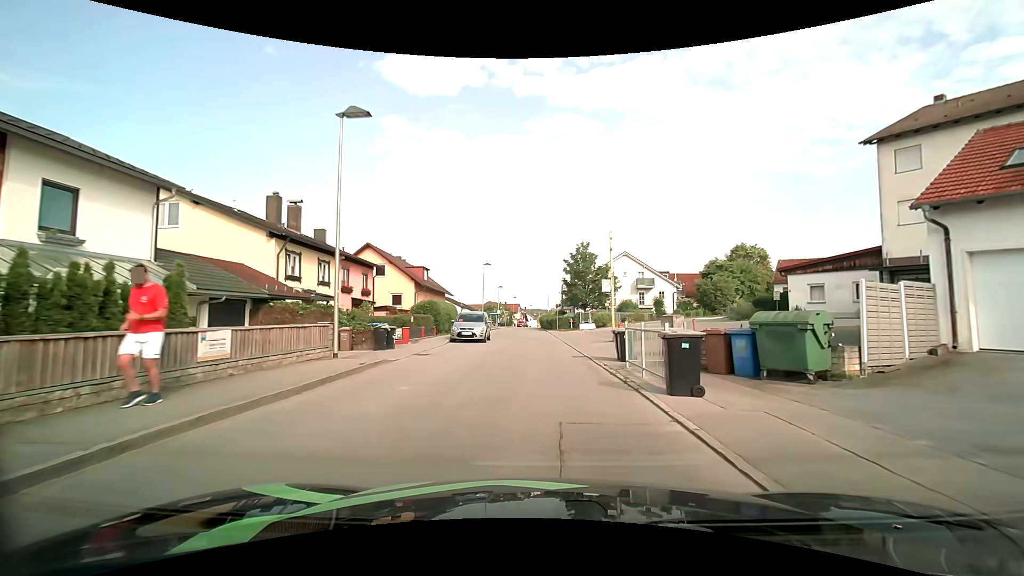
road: unclassified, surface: asphalt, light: Day
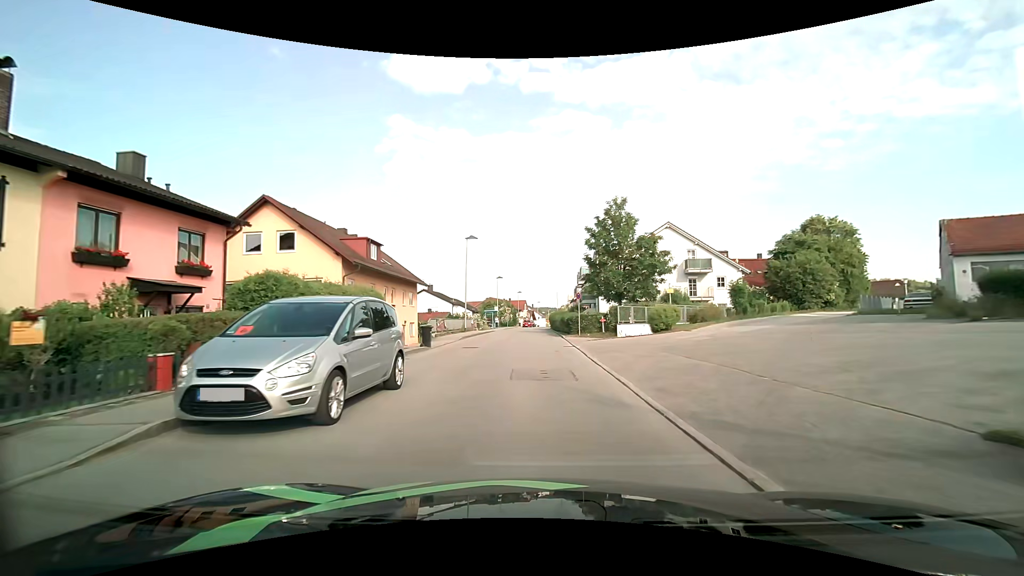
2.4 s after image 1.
(-0.1, +20.1) m; -1°
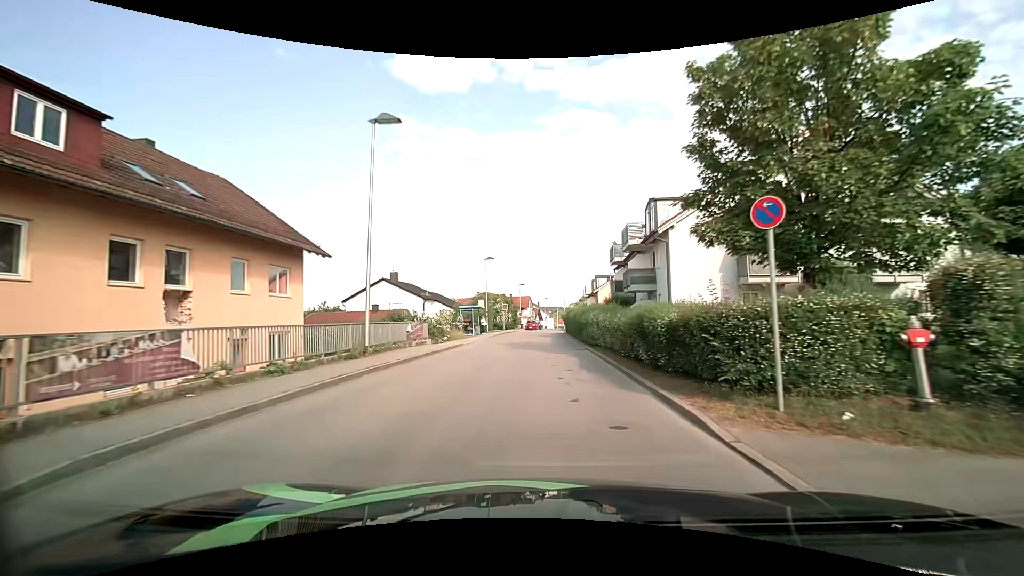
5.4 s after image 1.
(-0.3, +25.5) m; -1°
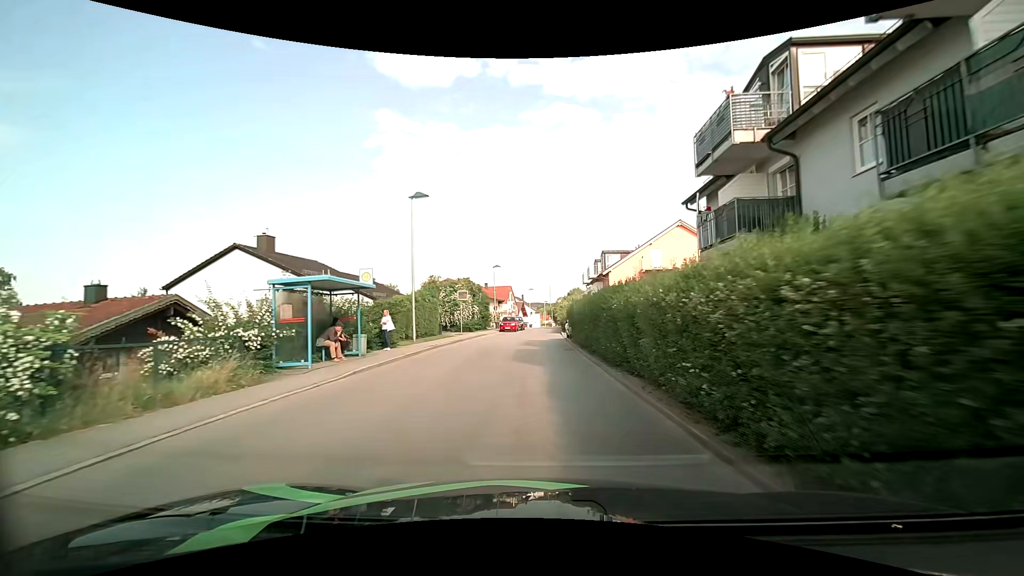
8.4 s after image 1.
(+0.3, +26.2) m; +2°
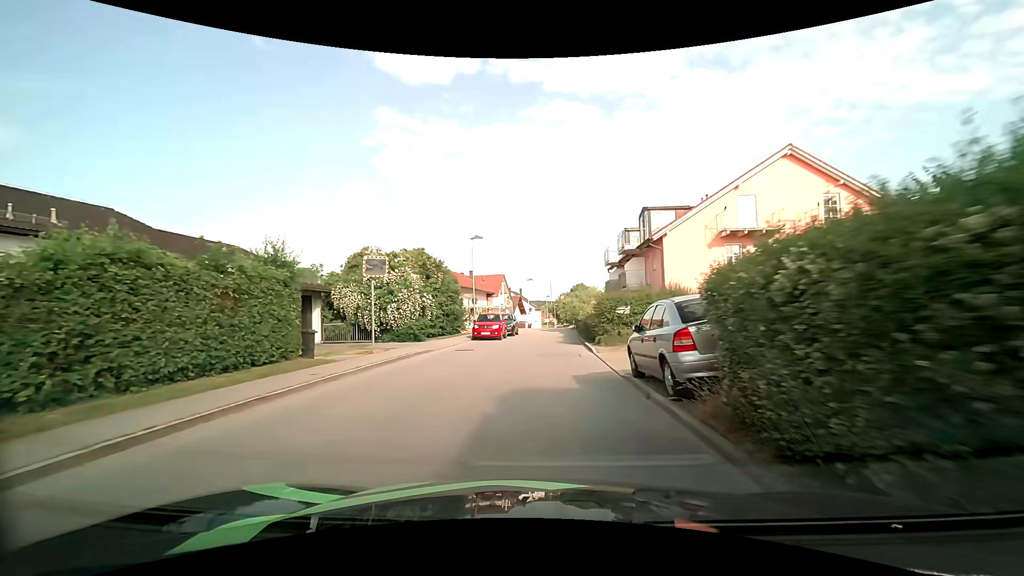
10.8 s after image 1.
(-0.1, +21.4) m; 0°
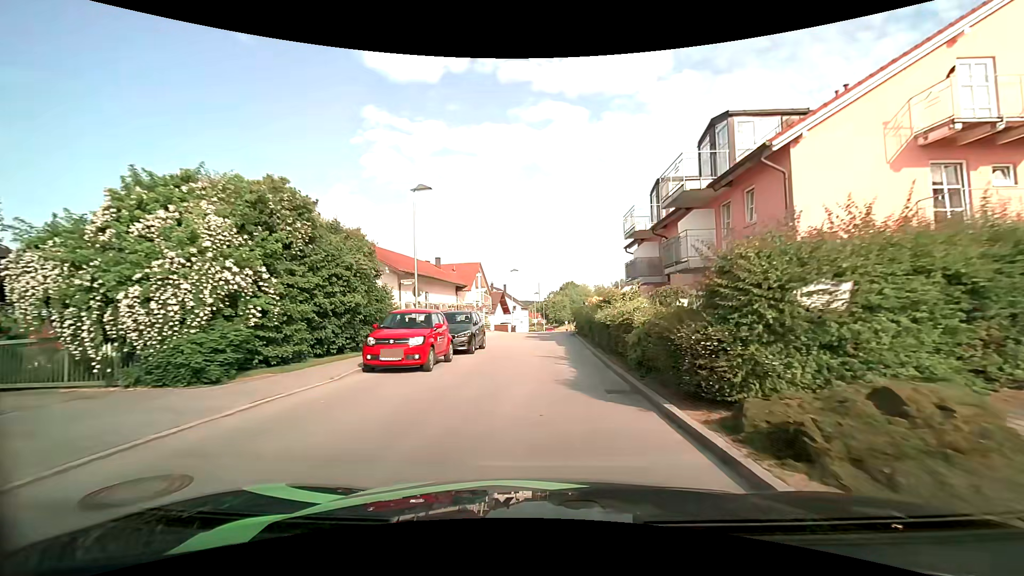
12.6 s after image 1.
(+0.1, +16.0) m; +1°
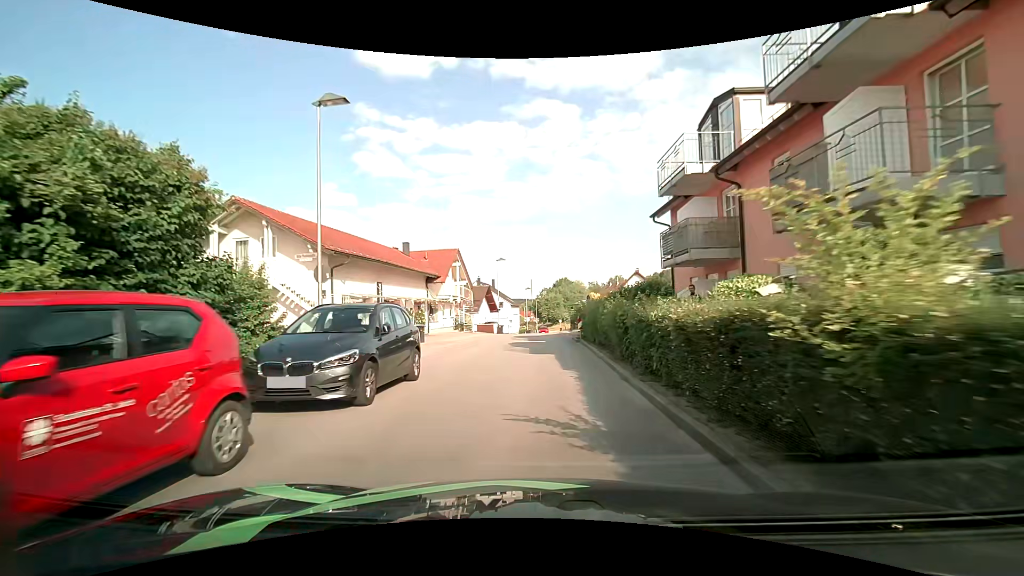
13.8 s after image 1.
(+0.1, +10.2) m; +1°
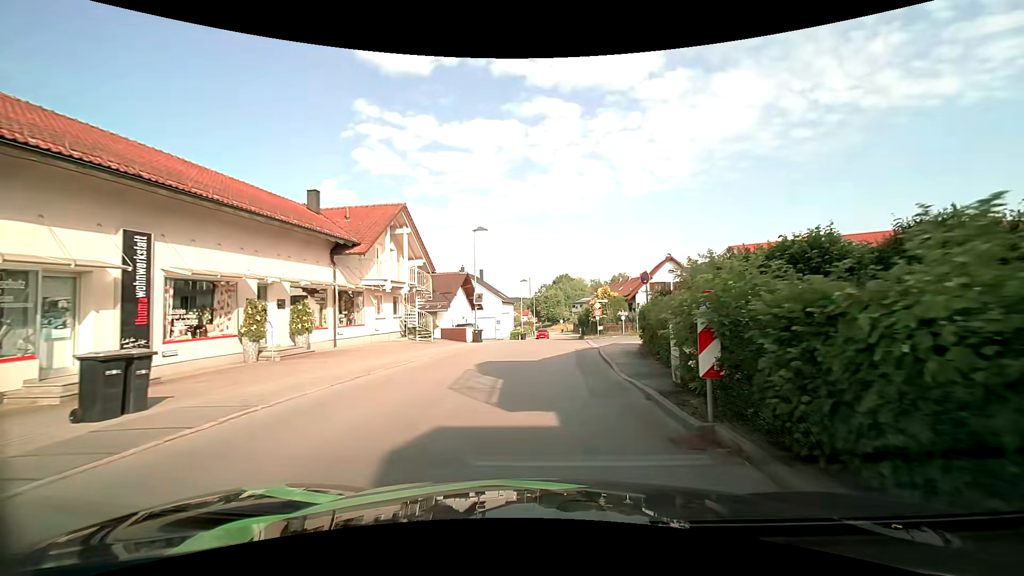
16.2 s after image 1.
(0.0, +18.2) m; +1°
(0, +10) (+1, +20) (+4, +29) (+10, +38) (+17, +44) (+26, +49) (+36, +51) (+46, +49) (+55, +46) (+65, +44) m
